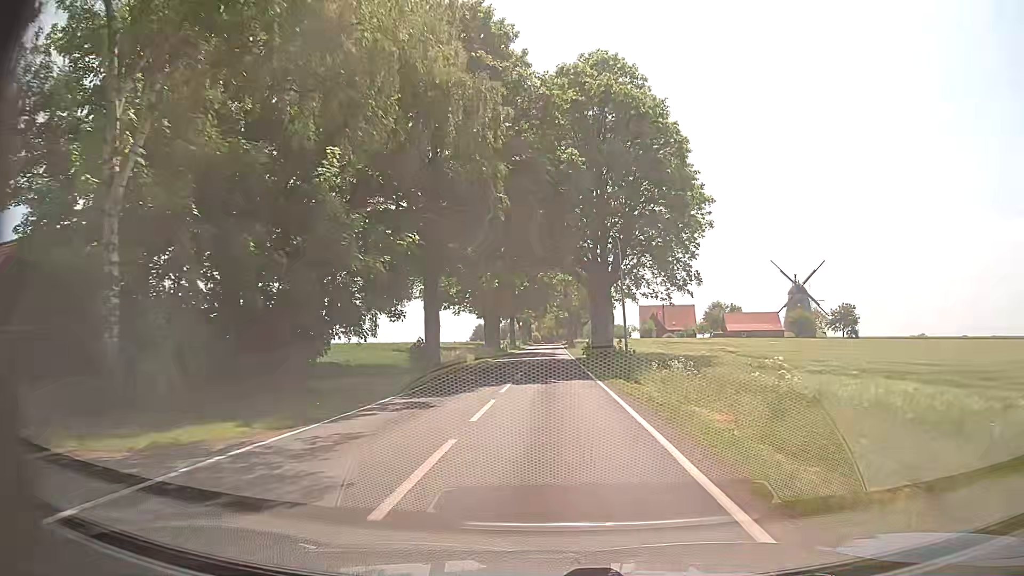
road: tertiary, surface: asphalt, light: Day
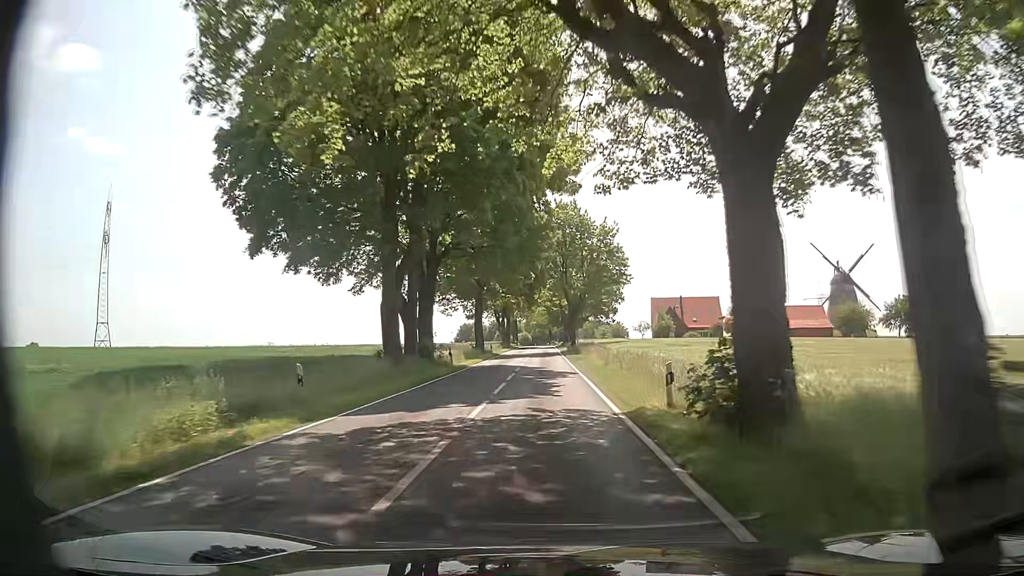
(+0.4, +37.0) m; +1°
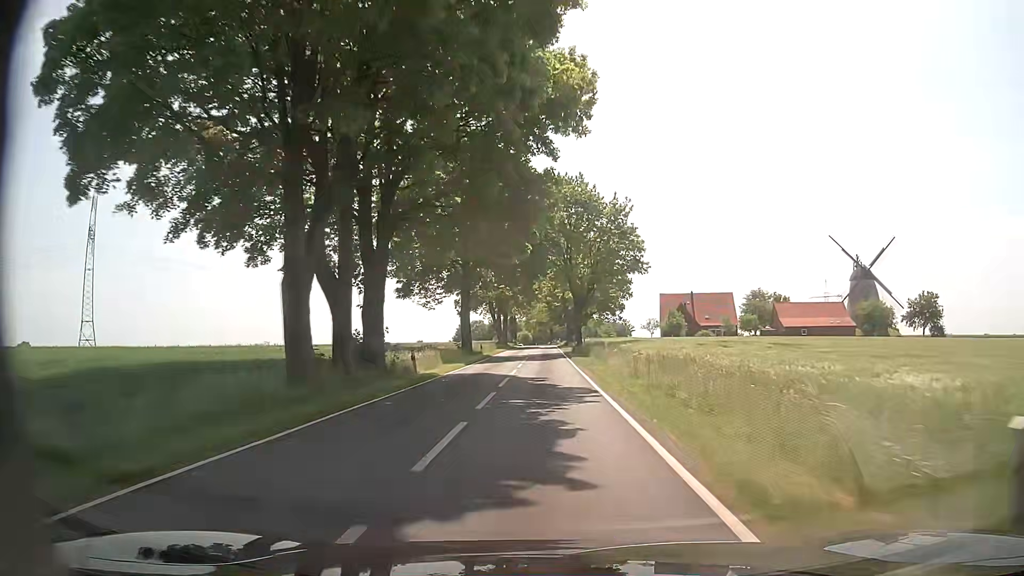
(-0.1, +10.7) m; -1°
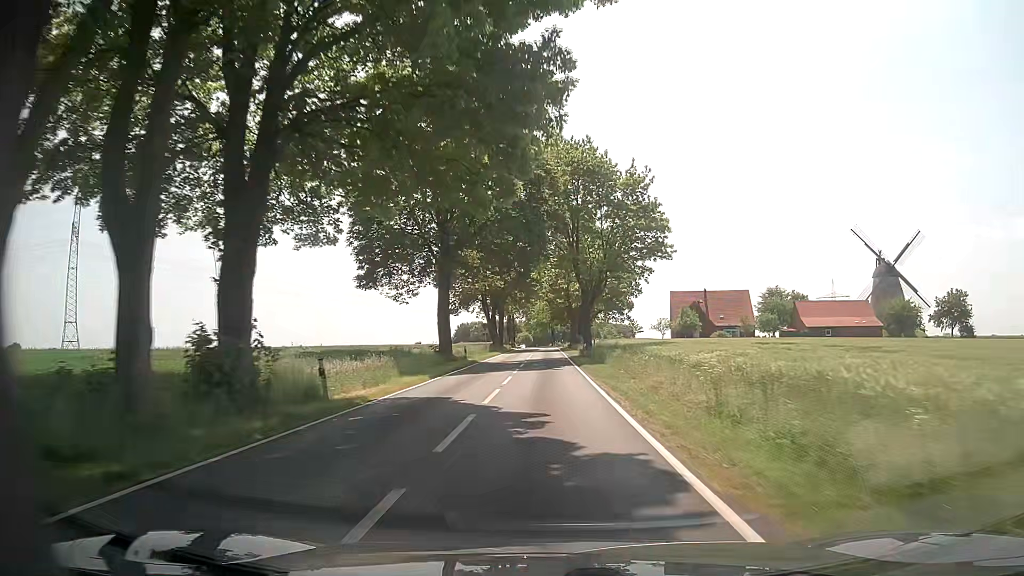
(+0.1, +11.2) m; +1°
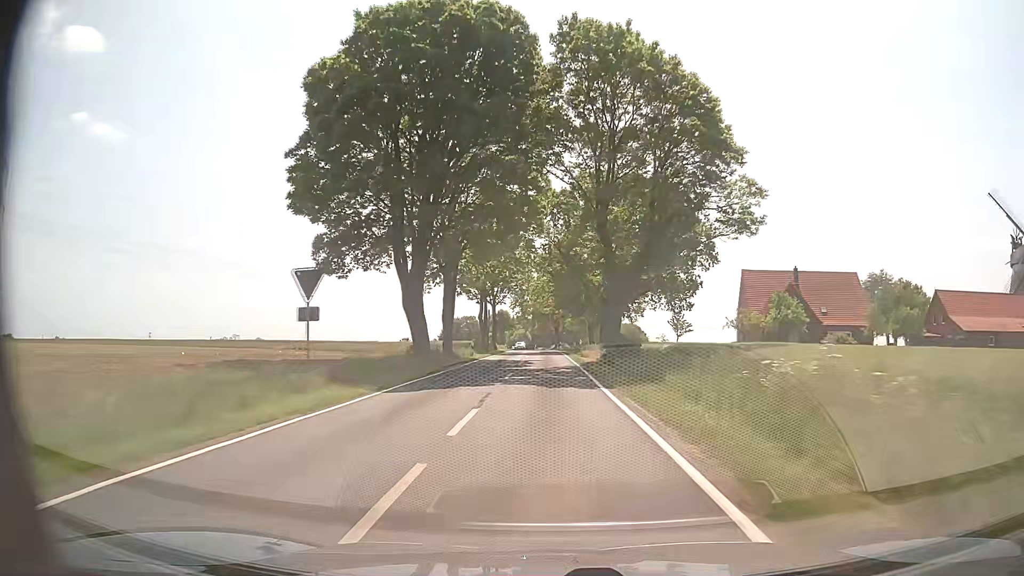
(-0.4, +48.0) m; -1°
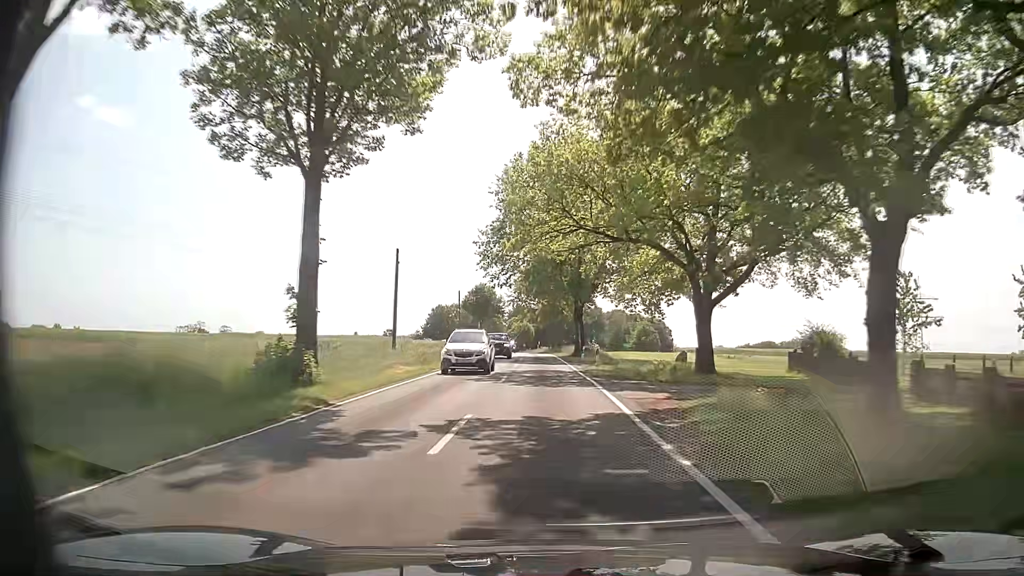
(-0.2, +61.0) m; -1°
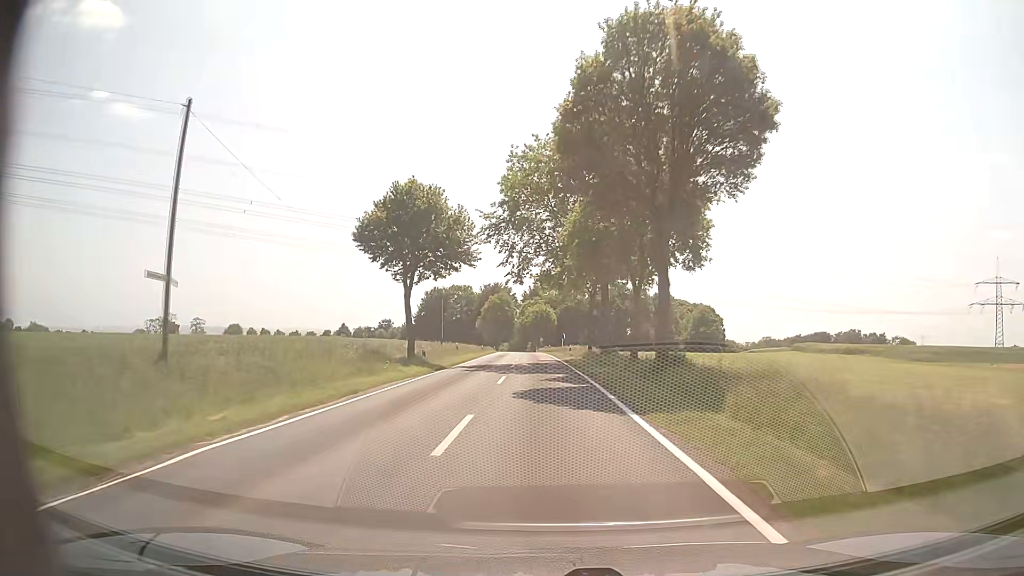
(-0.9, +59.8) m; -2°
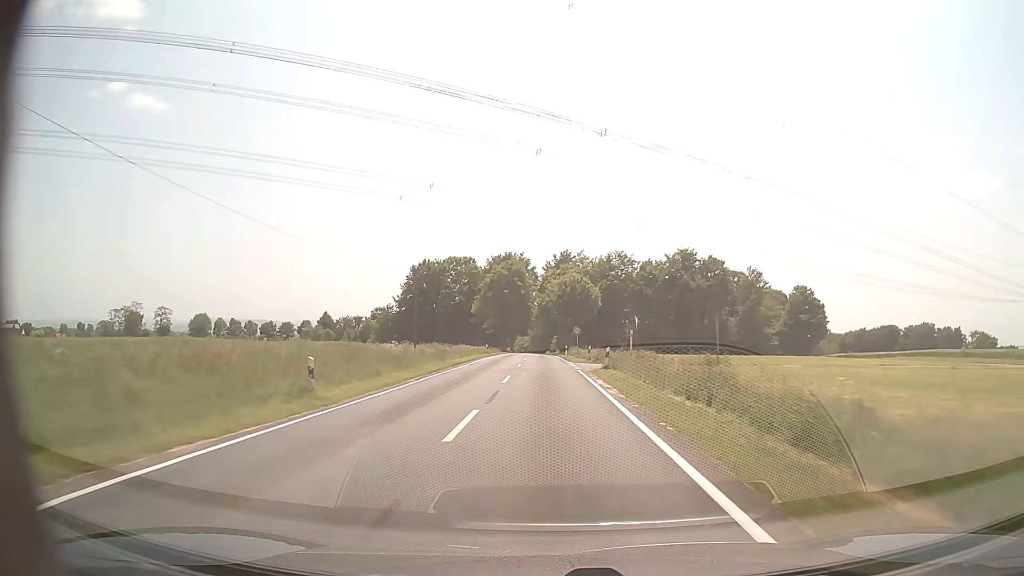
(-1.0, +58.6) m; -2°
(0, +10) (0, +20) (0, +30) (0, +40) (0, +50) (0, +60) (0, +70) (-1, +80) (-1, +90) (-1, +100) m
